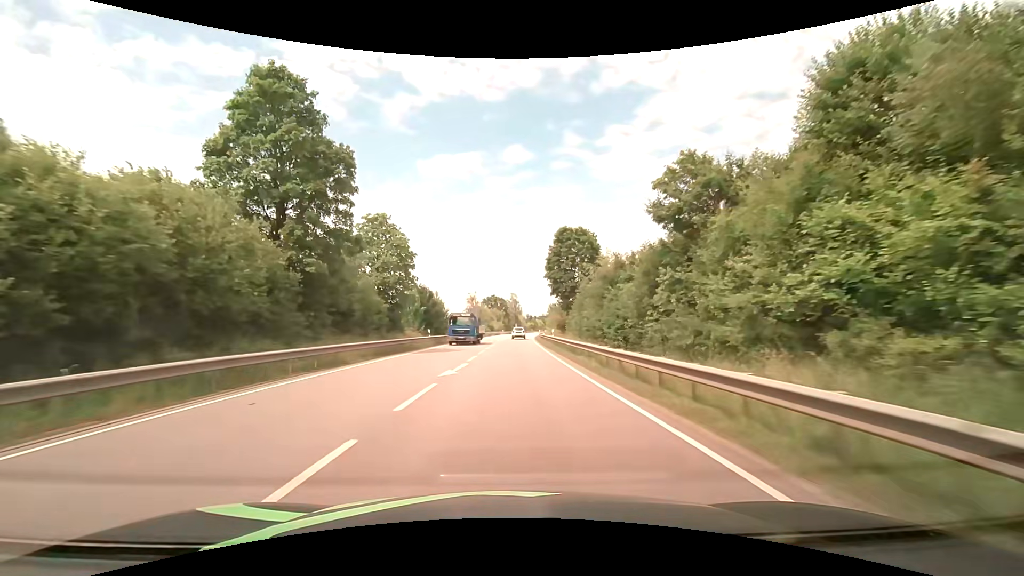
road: primary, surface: asphalt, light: Day
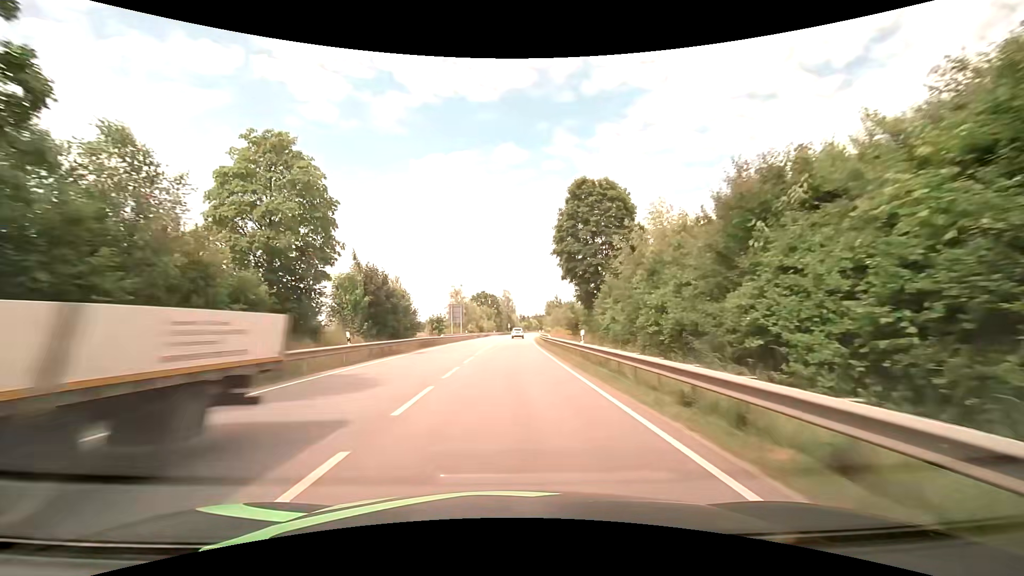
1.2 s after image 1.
(+0.1, +18.7) m; +1°
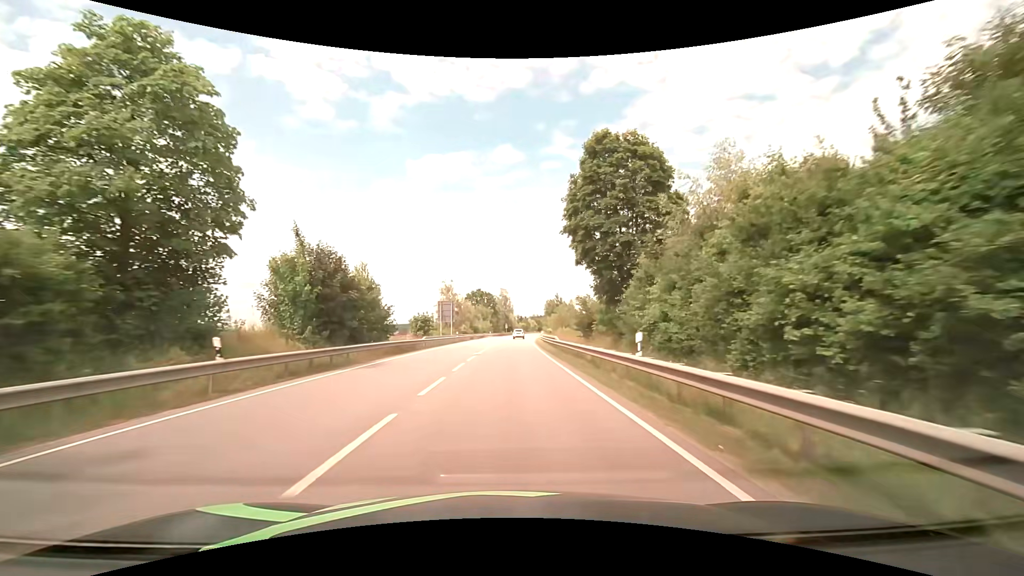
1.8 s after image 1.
(0.0, +9.4) m; 0°
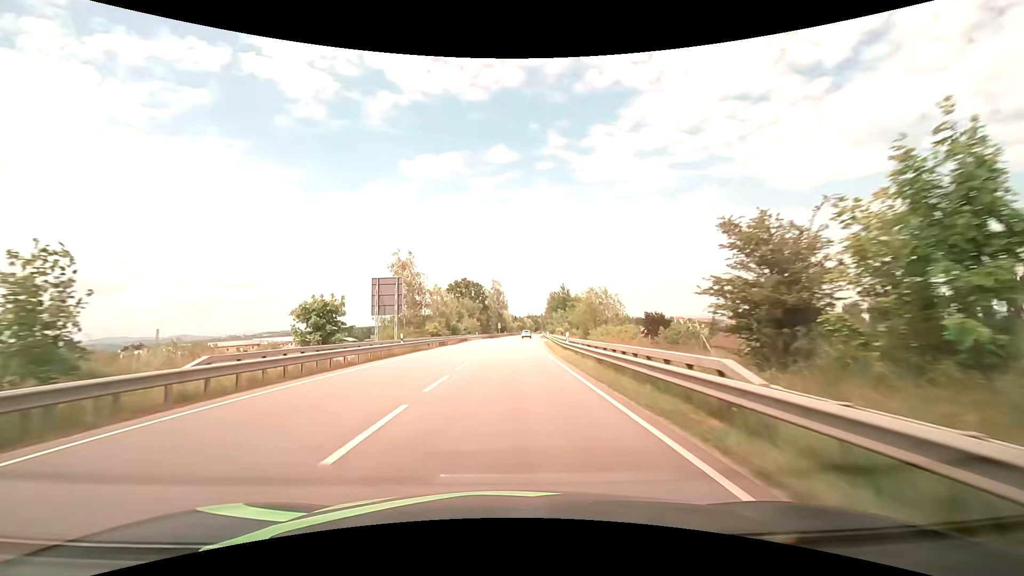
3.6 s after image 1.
(+0.2, +29.6) m; +1°
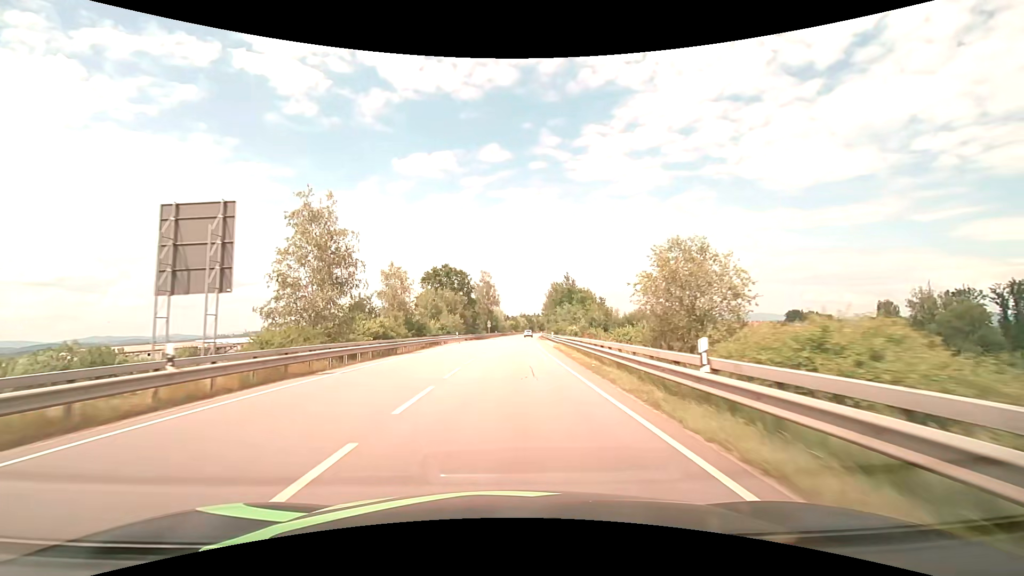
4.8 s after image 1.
(+0.2, +21.4) m; +1°
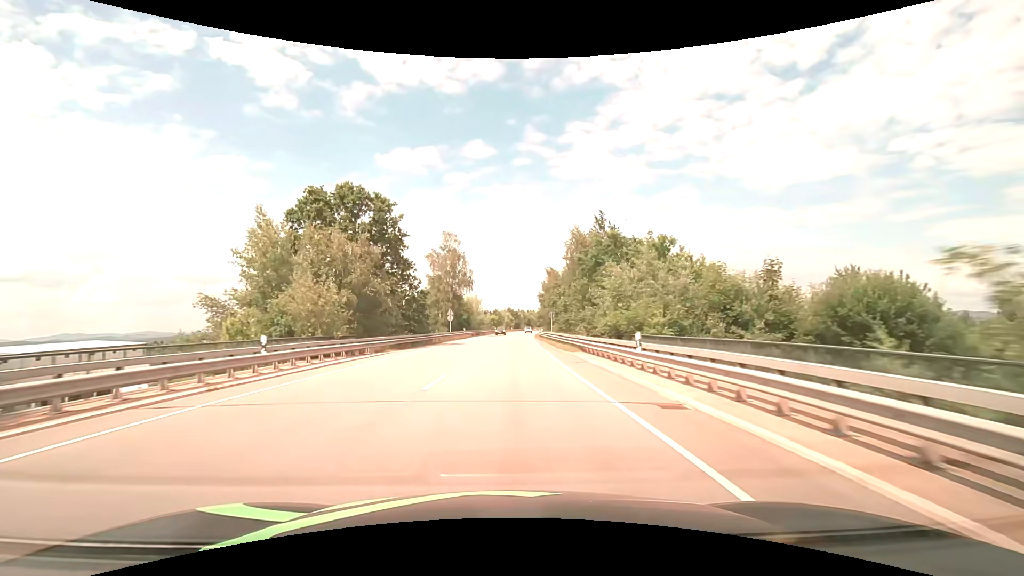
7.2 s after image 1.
(+1.0, +46.4) m; +2°
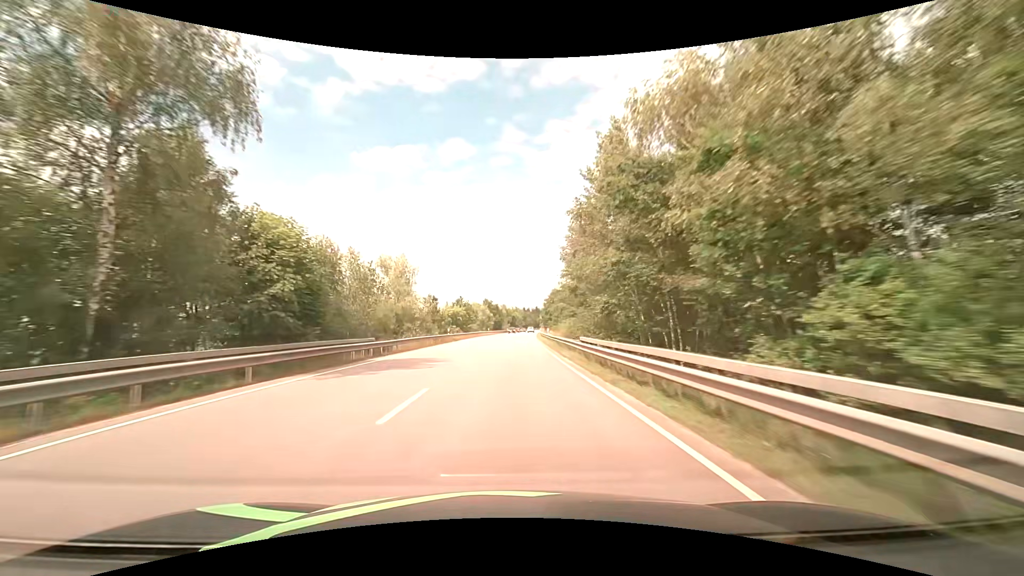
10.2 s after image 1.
(+1.3, +64.3) m; +2°
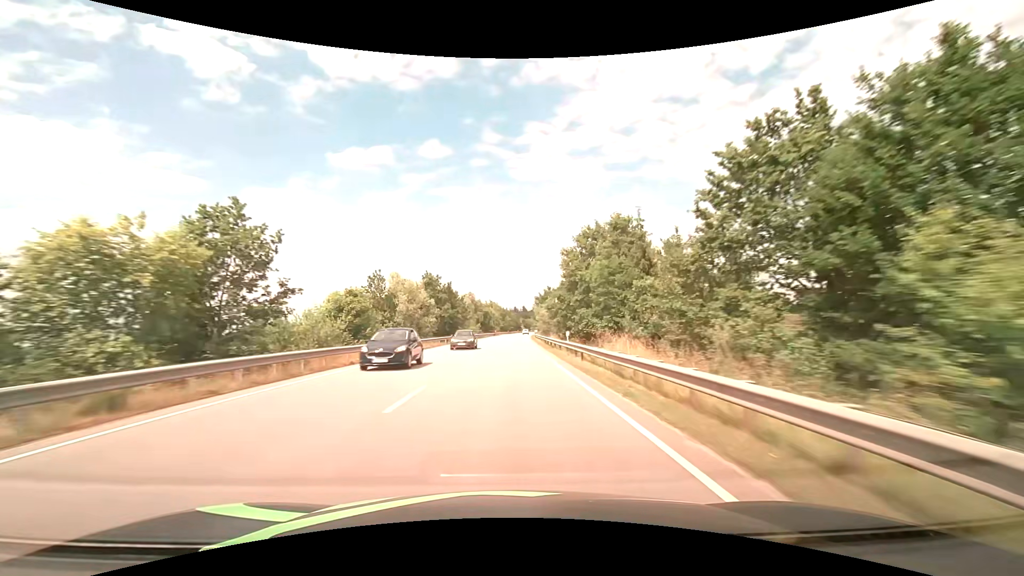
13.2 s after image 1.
(+1.7, +70.8) m; +2°
(0, +10) (0, +20) (0, +30) (0, +40) (+1, +50) (+1, +60) (+1, +70) (+1, +80) (+2, +90) (+2, +100) m
